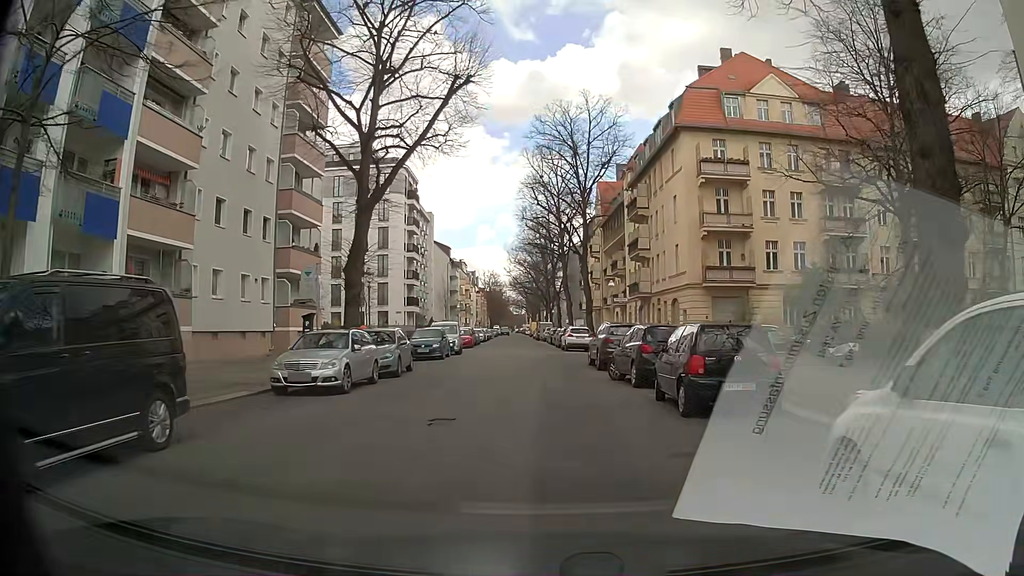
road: residential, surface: asphalt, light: Day
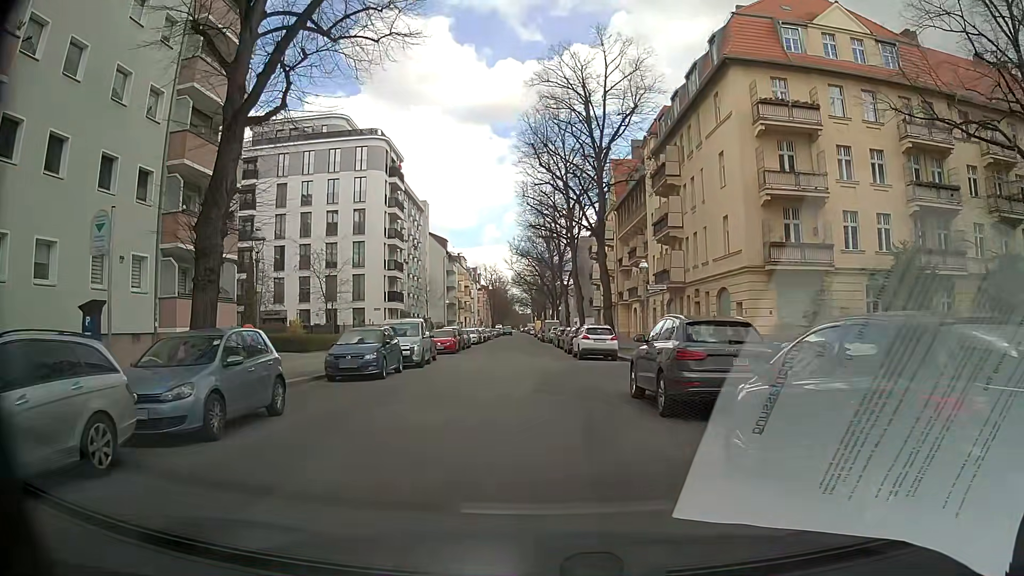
(+0.2, +11.7) m; 0°
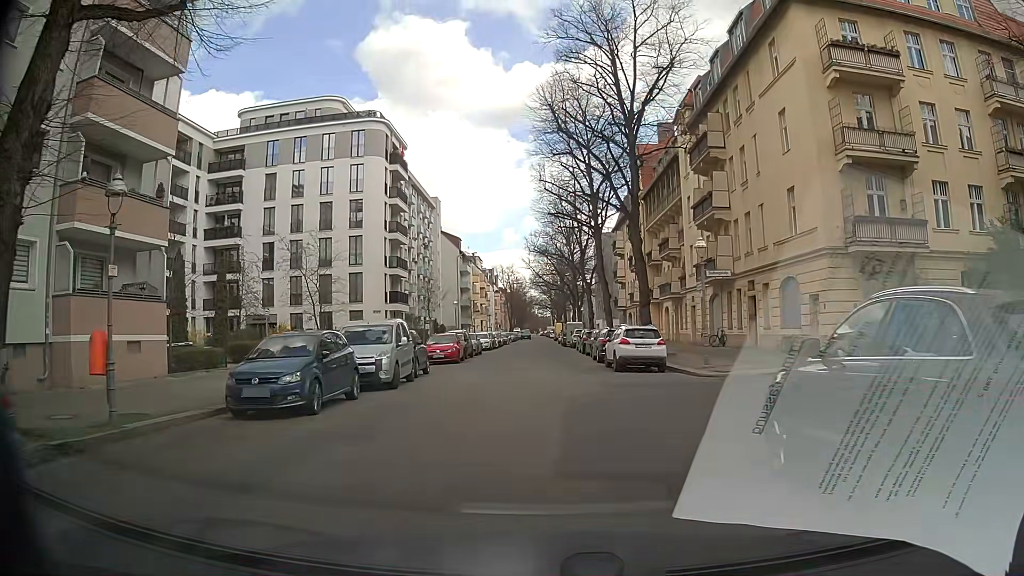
(-0.1, +7.3) m; -1°
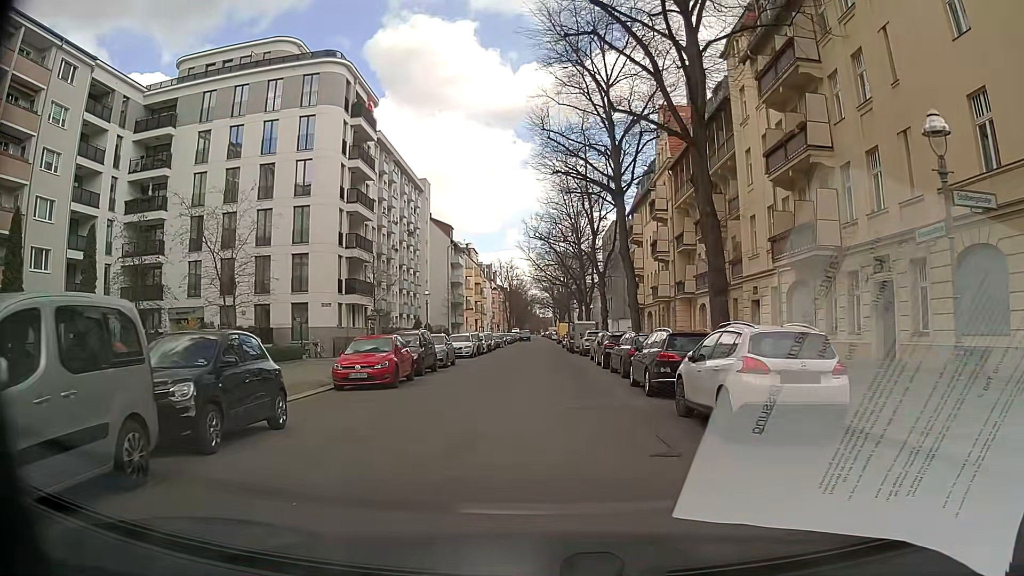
(-0.2, +13.7) m; +1°
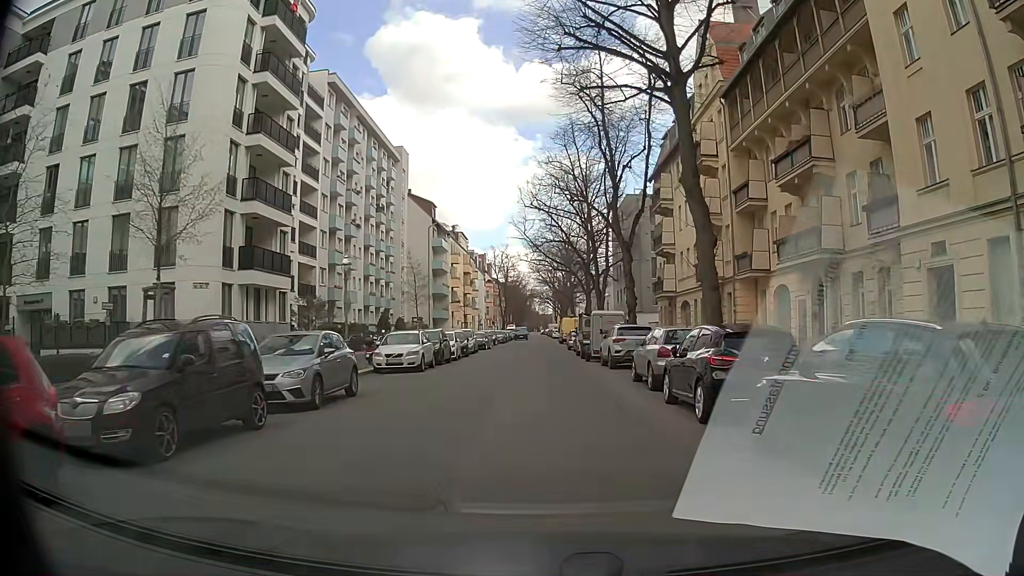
(-0.5, +16.7) m; -2°
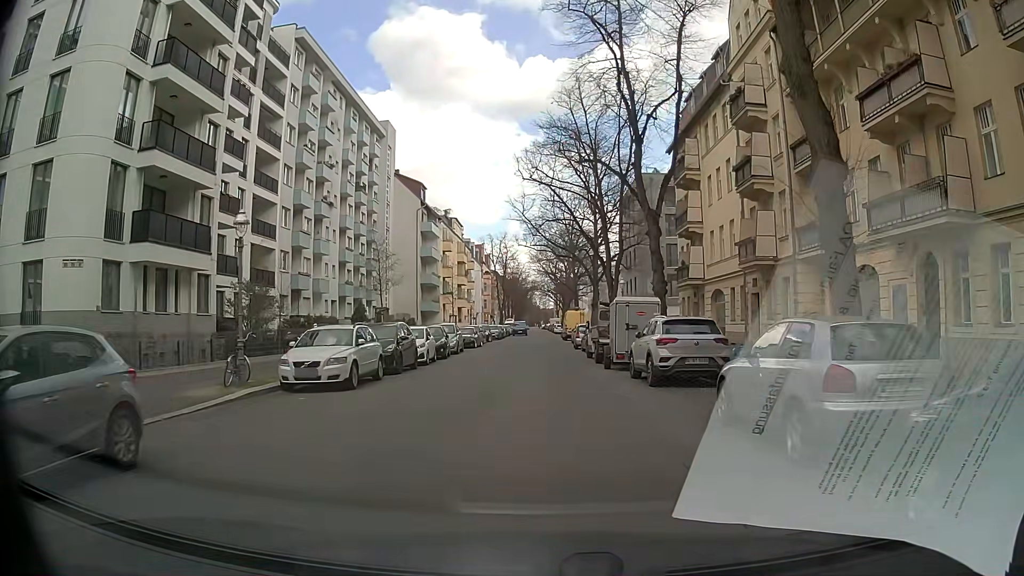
(0.0, +8.8) m; -1°
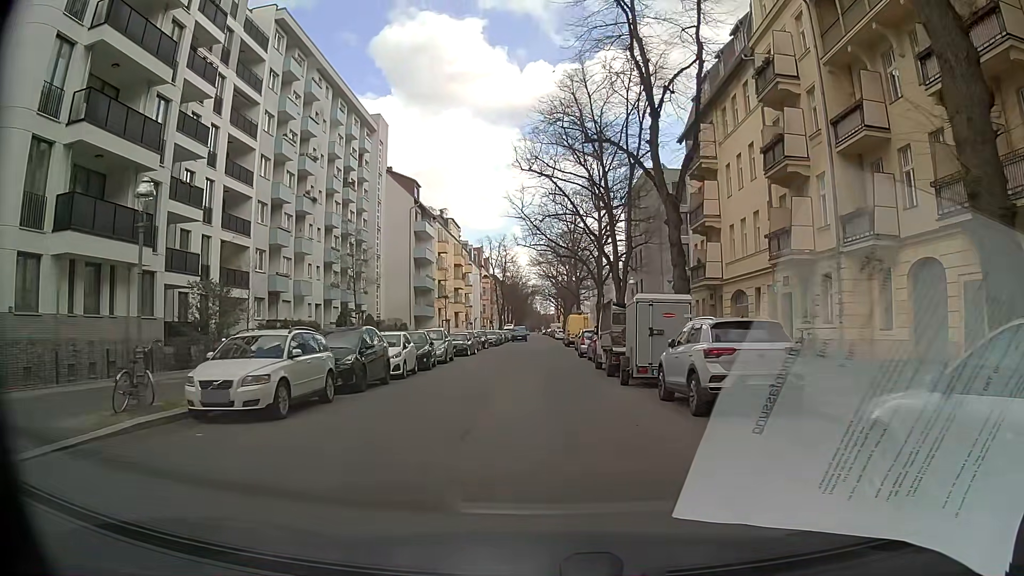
(0.0, +4.3) m; 0°
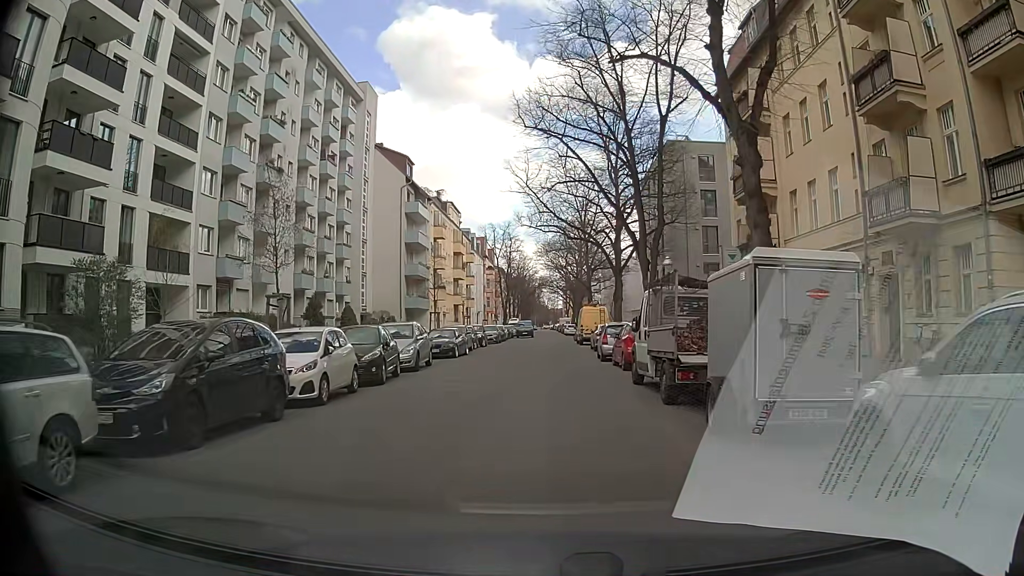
(+0.1, +8.5) m; +1°
(0, +10) (0, +20) (0, +30) (0, +40) (-1, +50) (-1, +60) (-1, +70) (-1, +80) (-1, +90) (-1, +100) m
